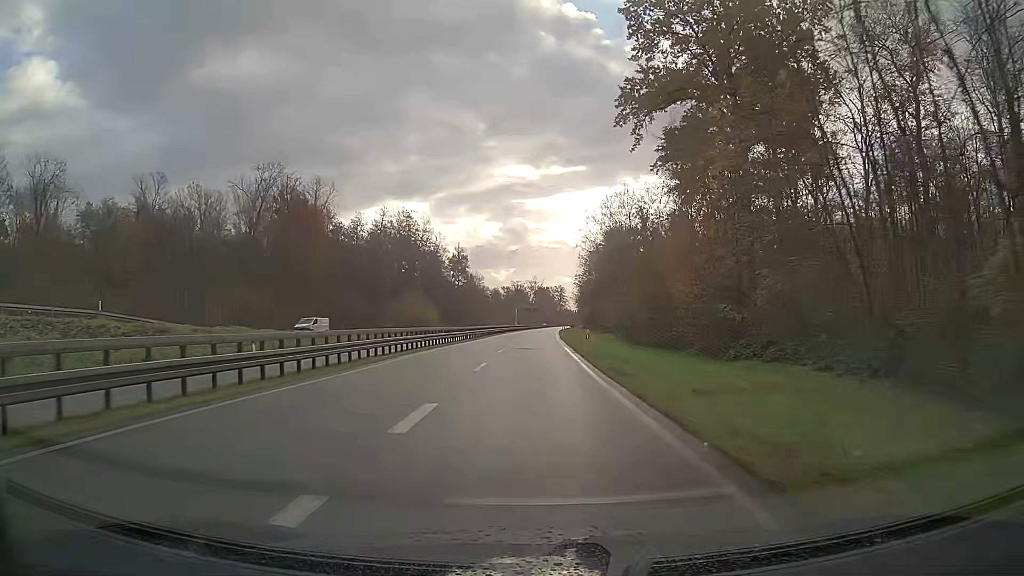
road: trunk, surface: asphalt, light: Day
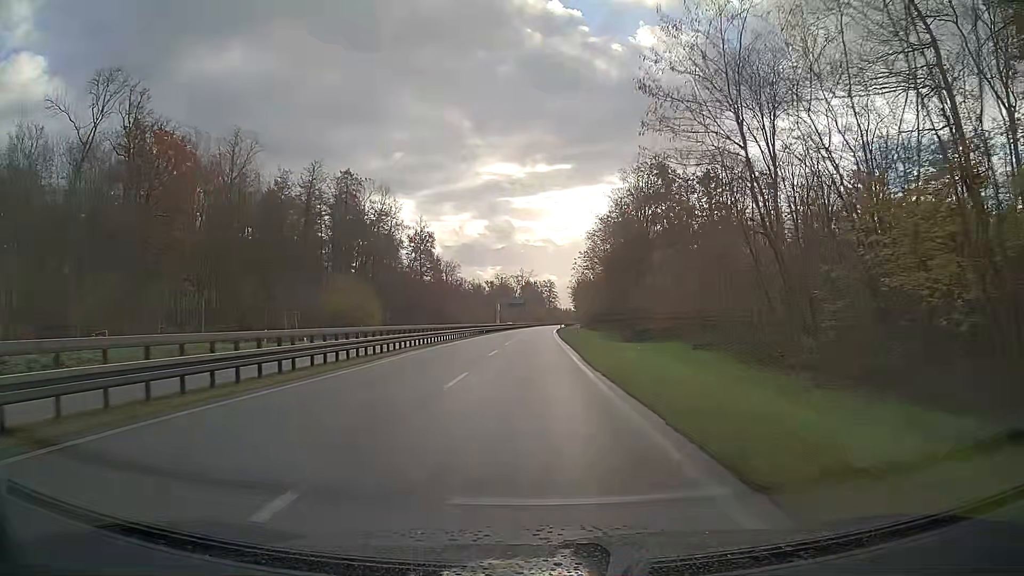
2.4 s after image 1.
(+0.4, +42.4) m; +1°
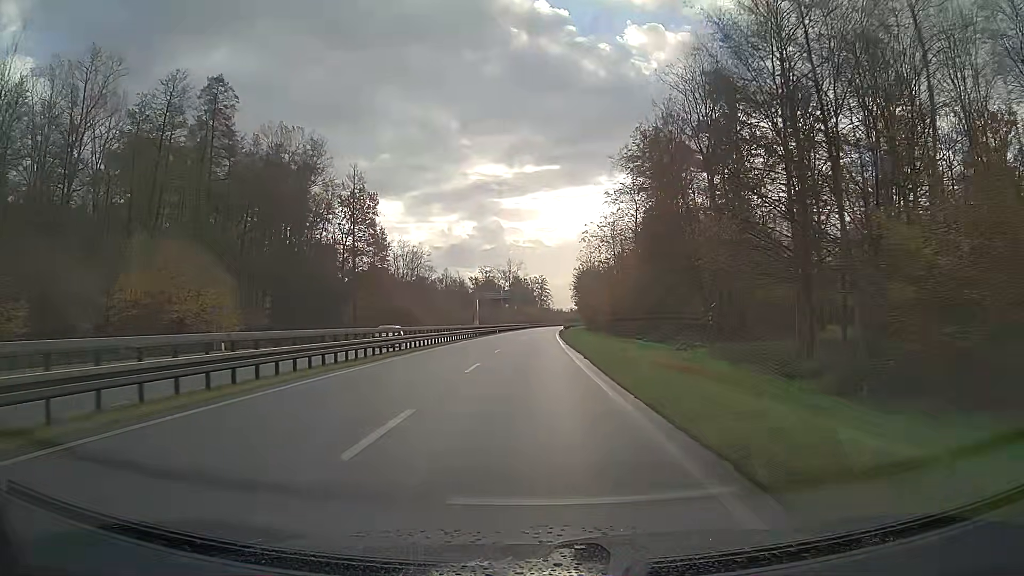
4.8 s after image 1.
(+0.3, +45.4) m; +1°
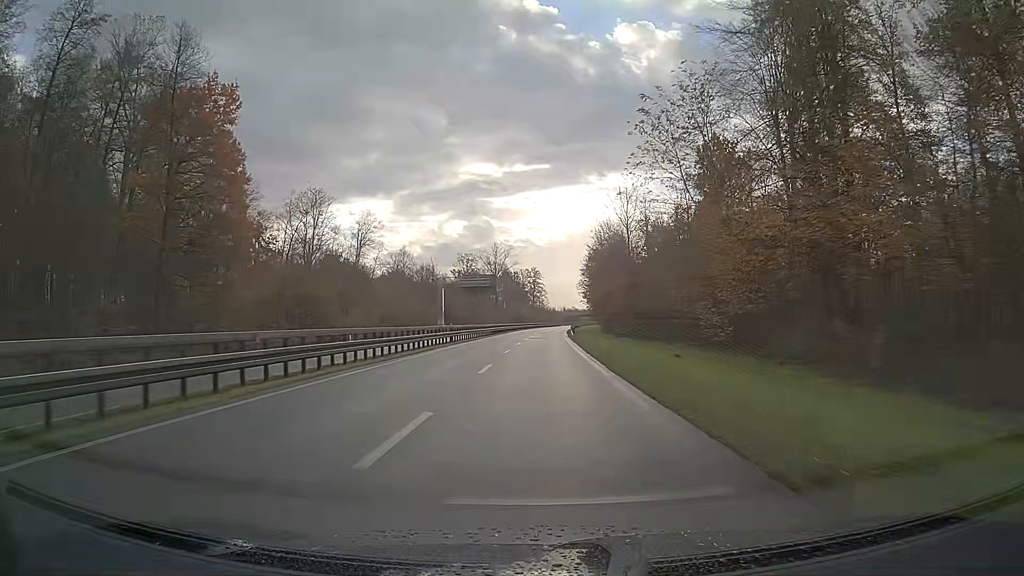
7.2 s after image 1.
(+0.3, +47.9) m; +1°
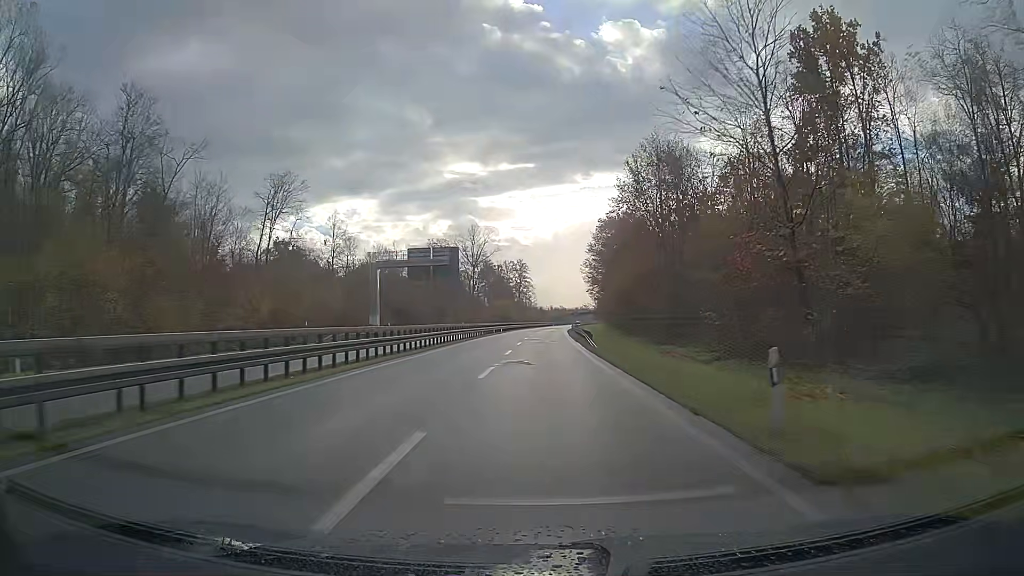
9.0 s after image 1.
(+0.4, +37.4) m; +1°
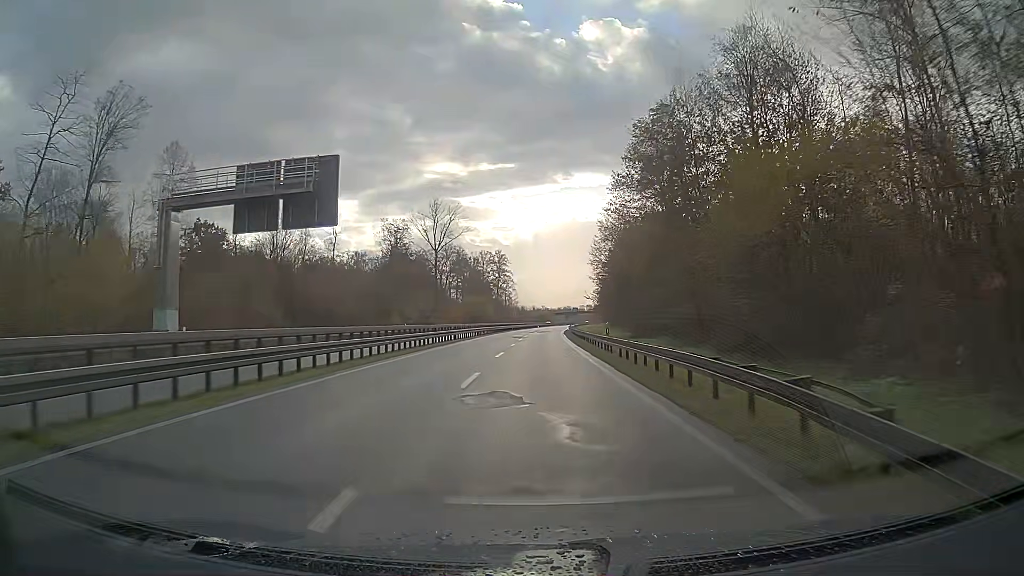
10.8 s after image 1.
(+0.5, +38.3) m; +1°
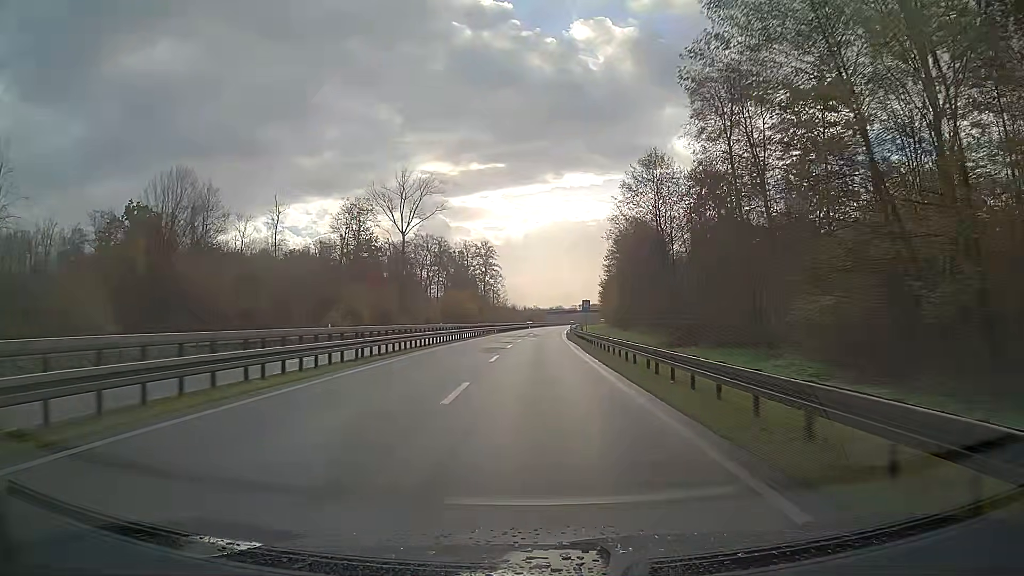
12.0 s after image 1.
(+0.2, +26.0) m; +1°
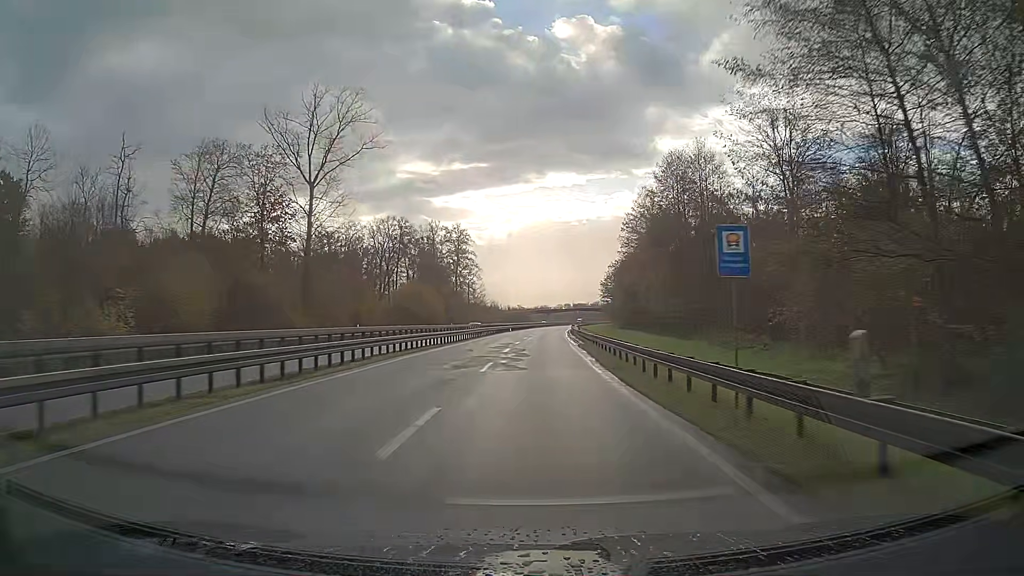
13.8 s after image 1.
(+0.4, +39.7) m; +1°
